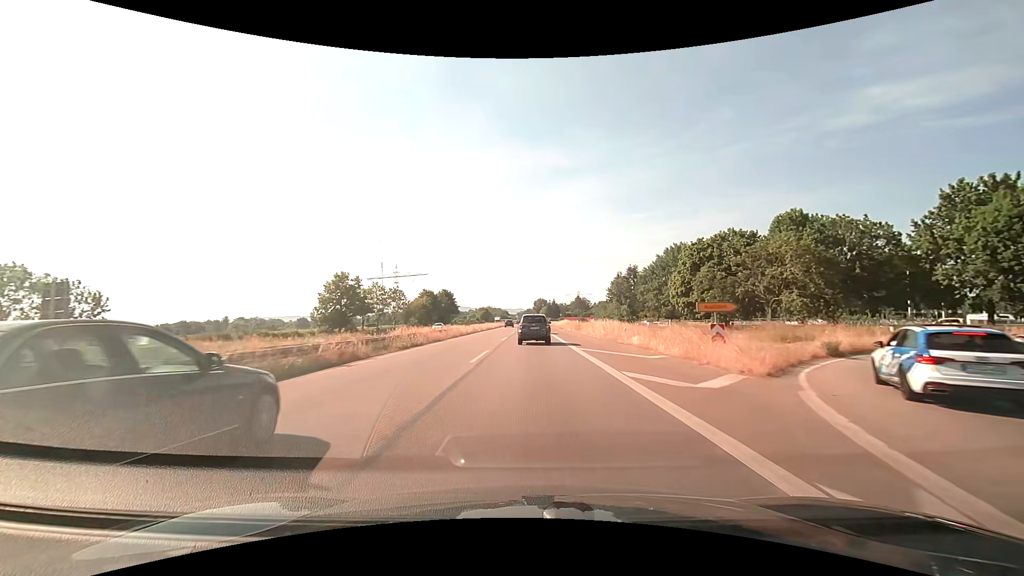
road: trunk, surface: asphalt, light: Day
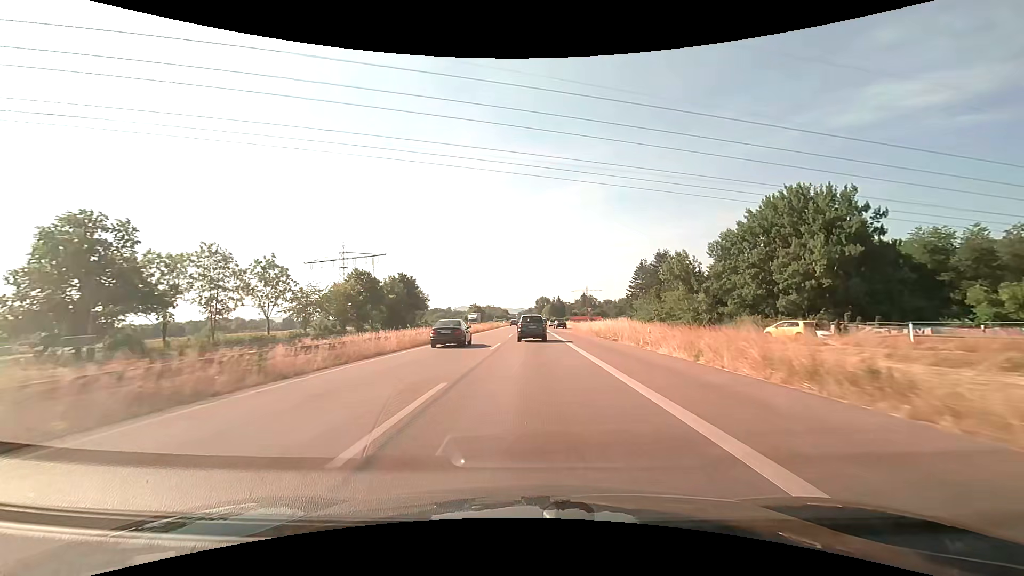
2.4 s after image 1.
(+0.1, +48.2) m; 0°
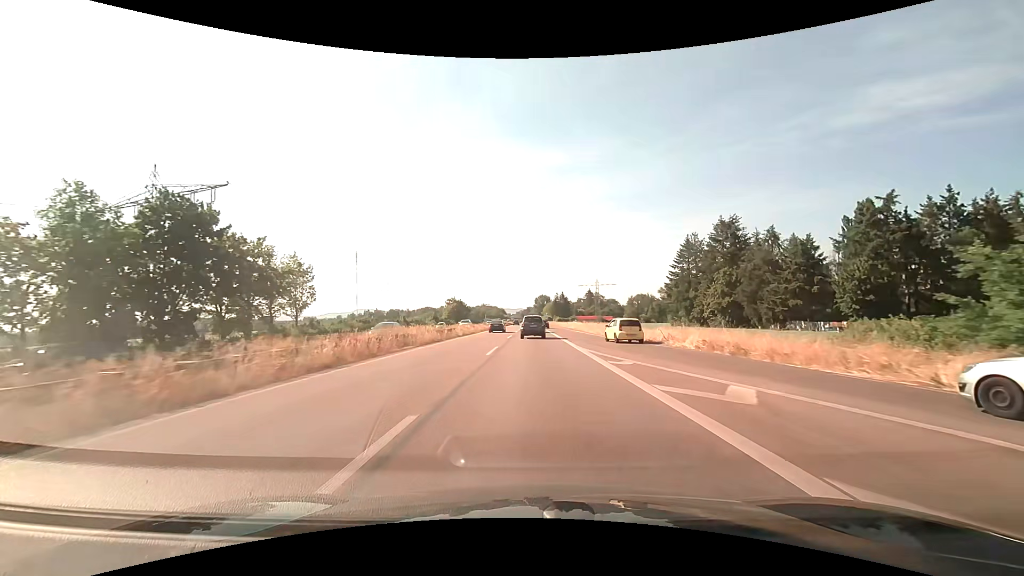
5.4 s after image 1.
(0.0, +59.0) m; 0°
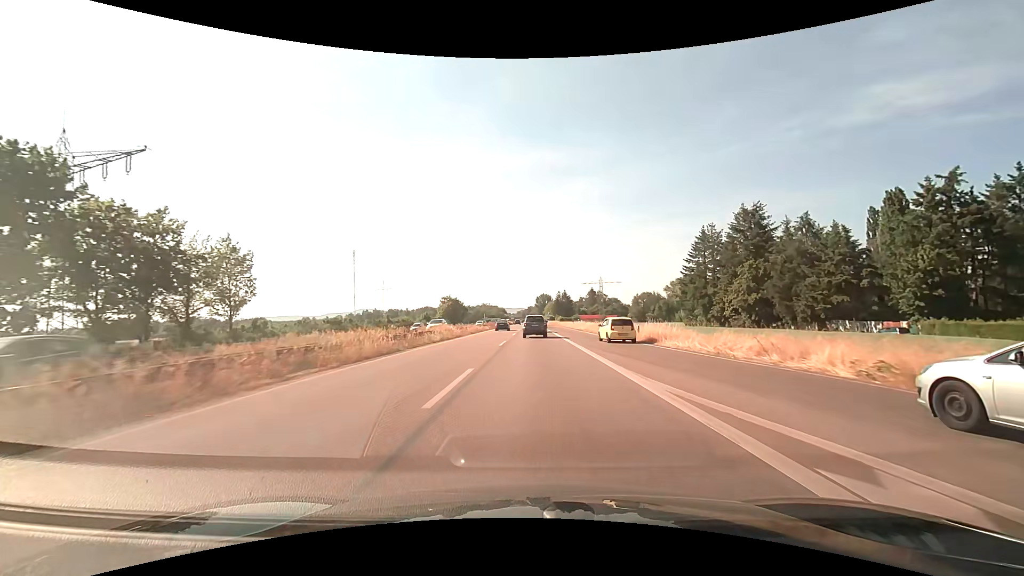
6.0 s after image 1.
(0.0, +11.8) m; 0°
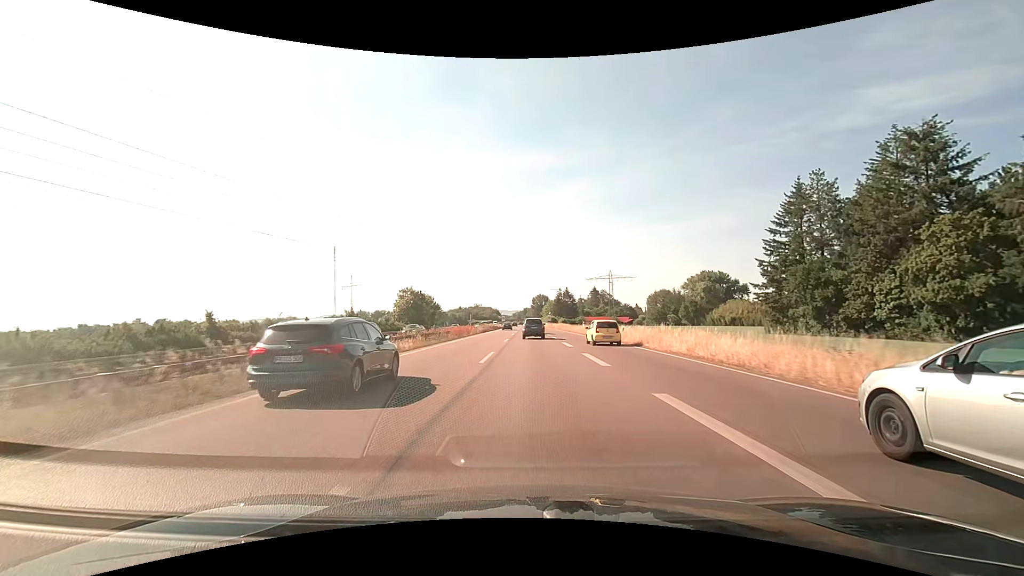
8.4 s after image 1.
(0.0, +46.4) m; 0°
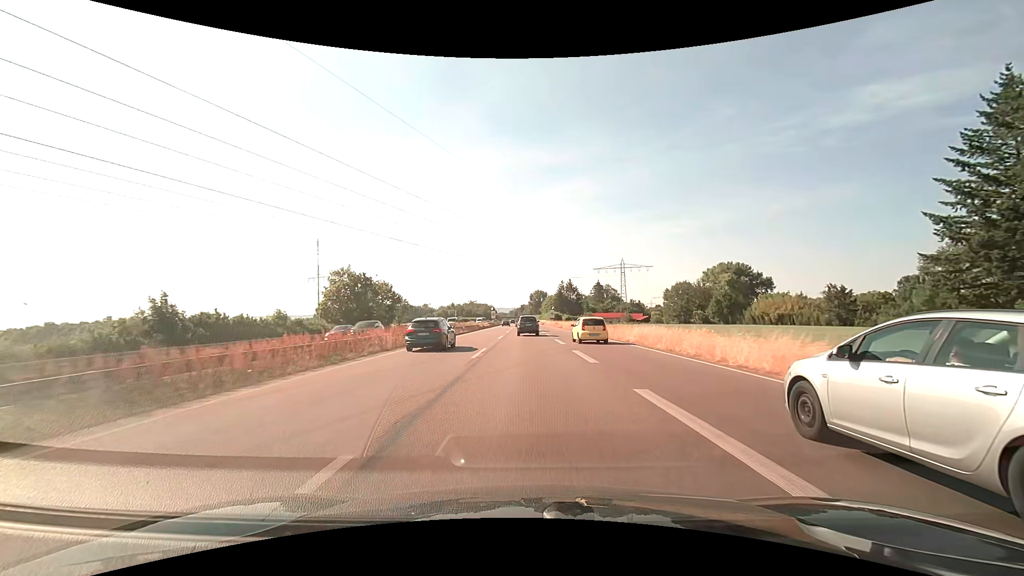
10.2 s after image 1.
(+0.2, +36.0) m; 0°
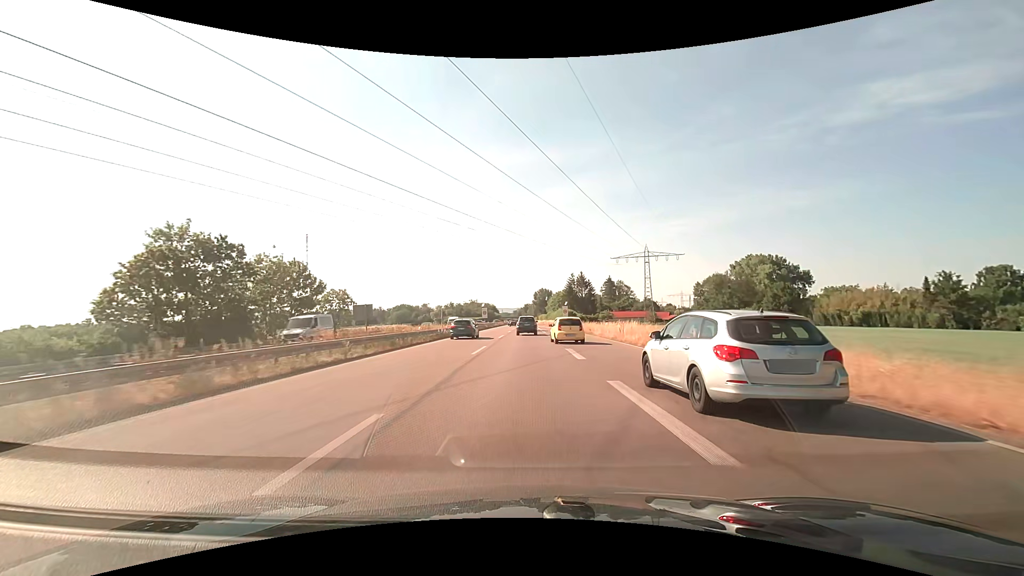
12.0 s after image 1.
(0.0, +34.6) m; -1°
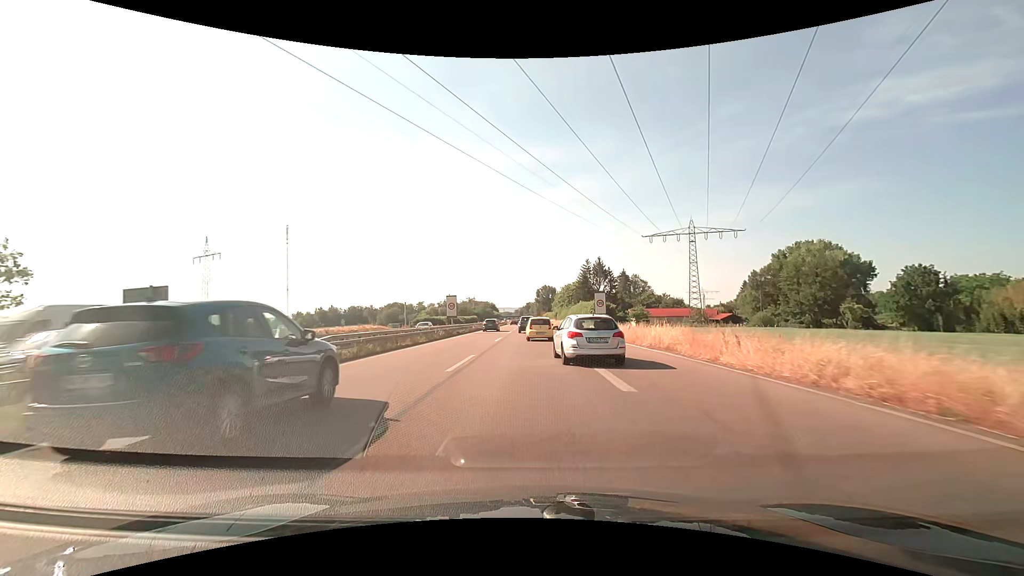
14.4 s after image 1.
(+0.1, +43.2) m; 0°
(0, +10) (0, +20) (0, +30) (0, +40) (0, +50) (0, +60) (0, +70) (0, +80) (0, +90) (0, +100) m
